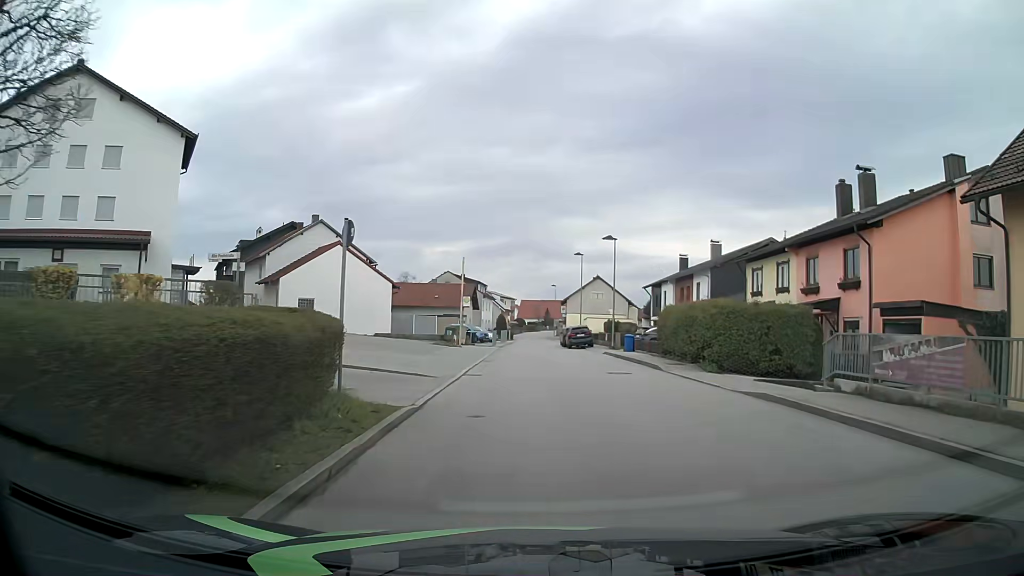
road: unclassified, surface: asphalt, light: Day
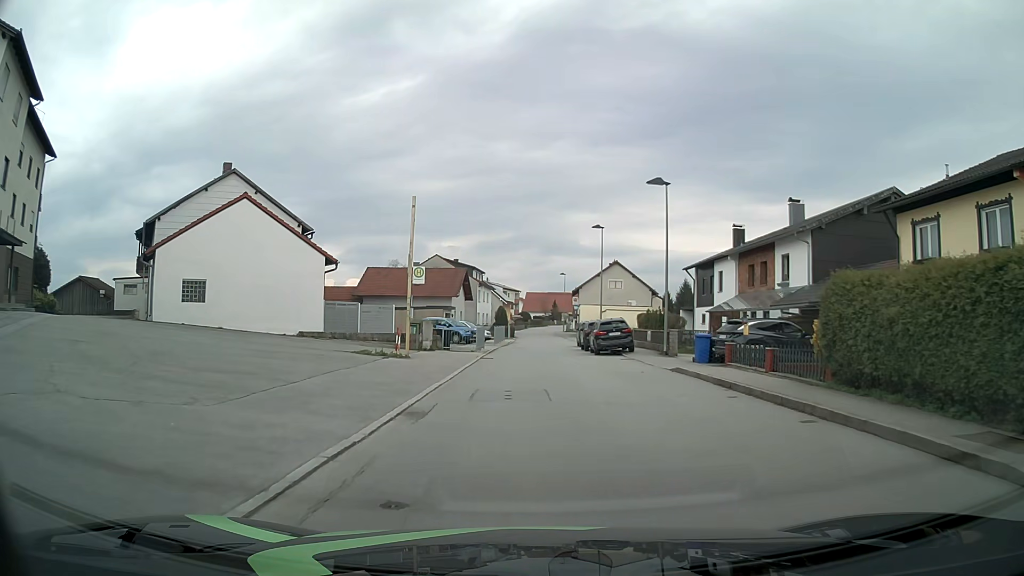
(+0.1, +17.4) m; 0°
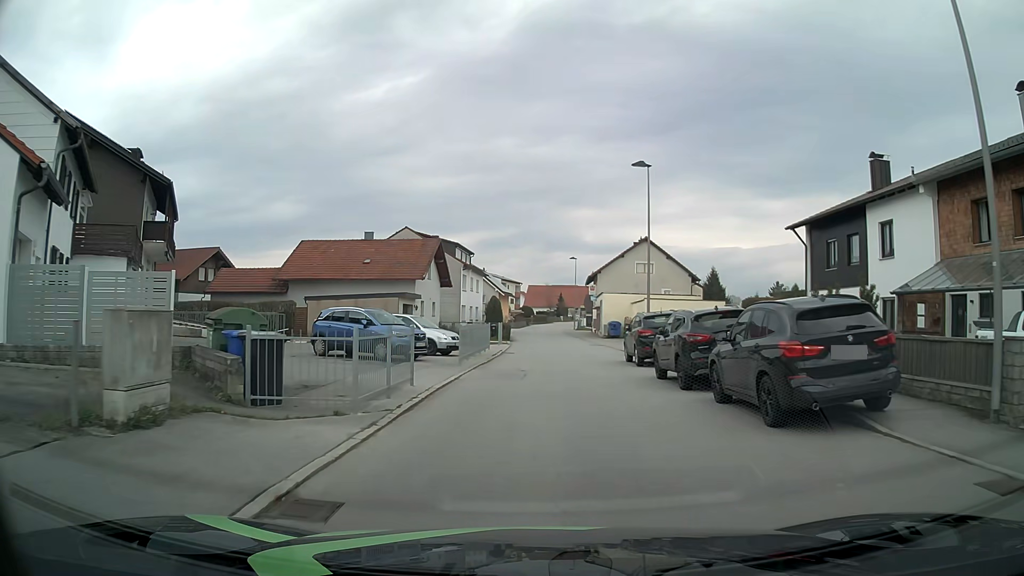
(-0.2, +22.4) m; 0°
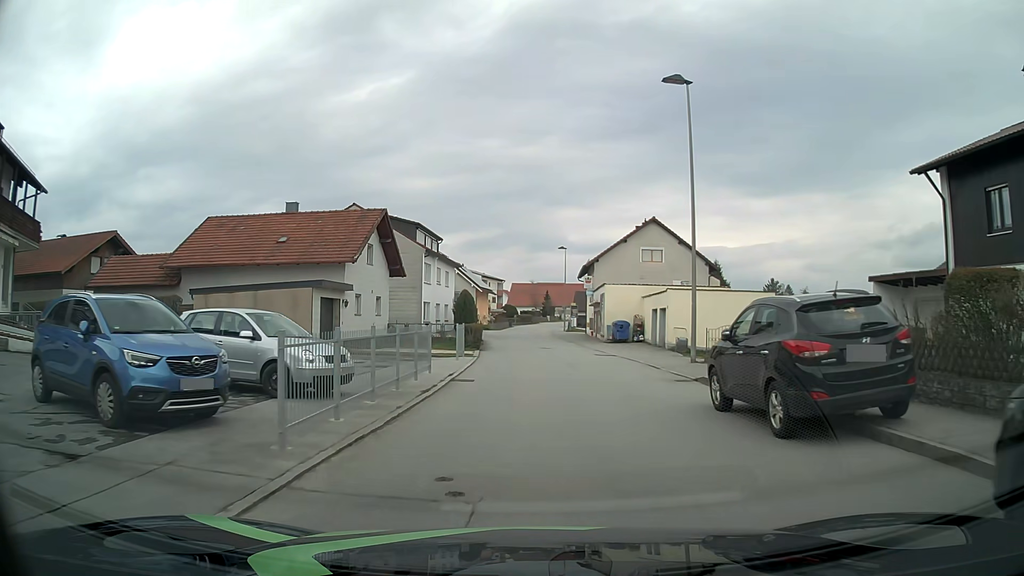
(+0.2, +13.5) m; +1°
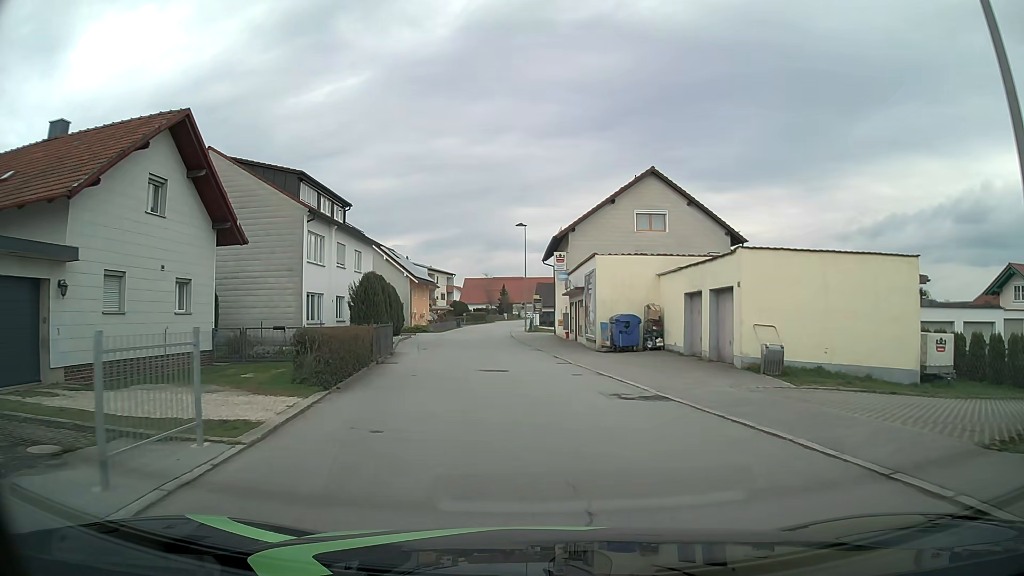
(+0.6, +18.0) m; +4°
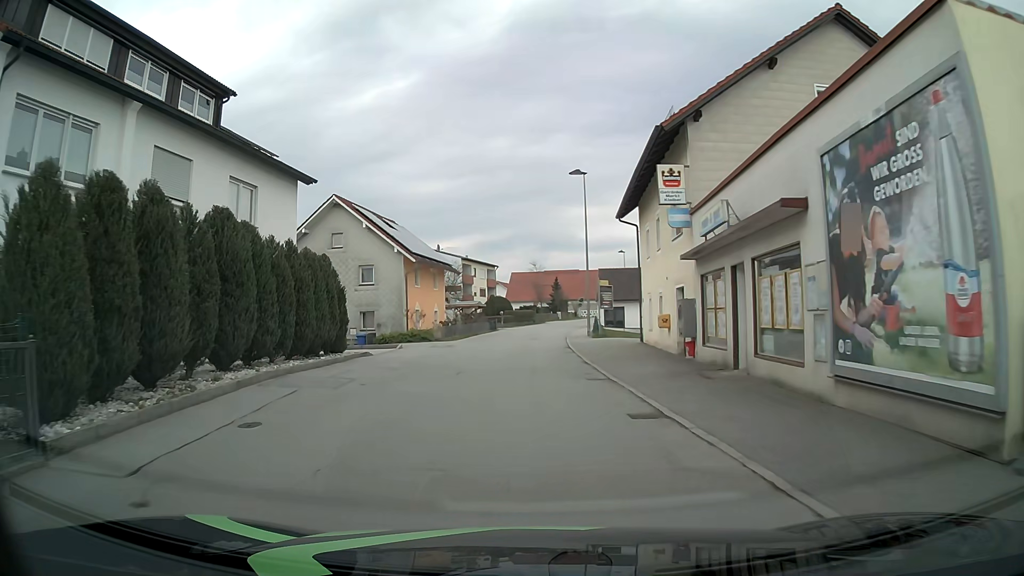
(-0.6, +22.4) m; -5°
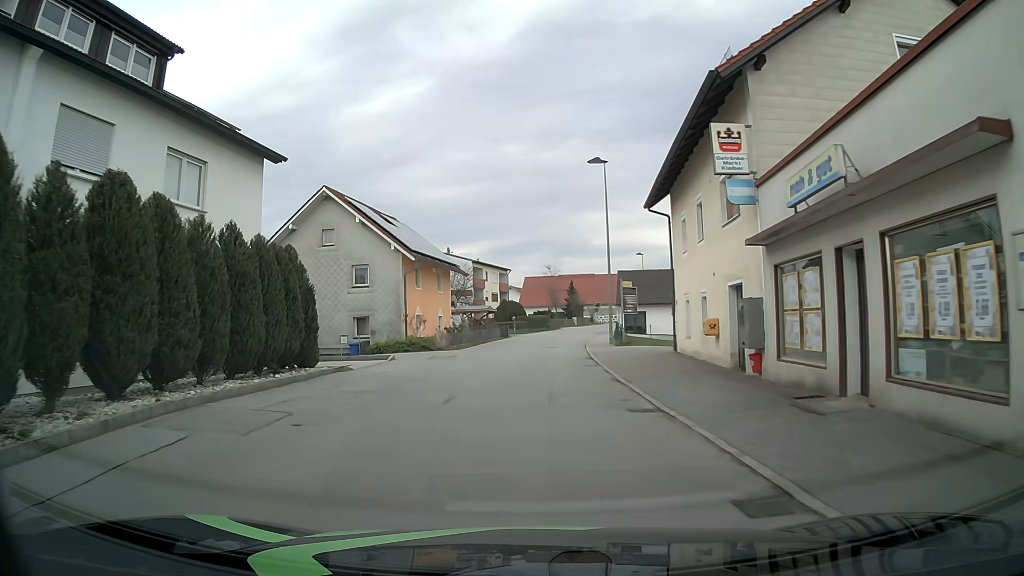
(-0.1, +4.5) m; -1°
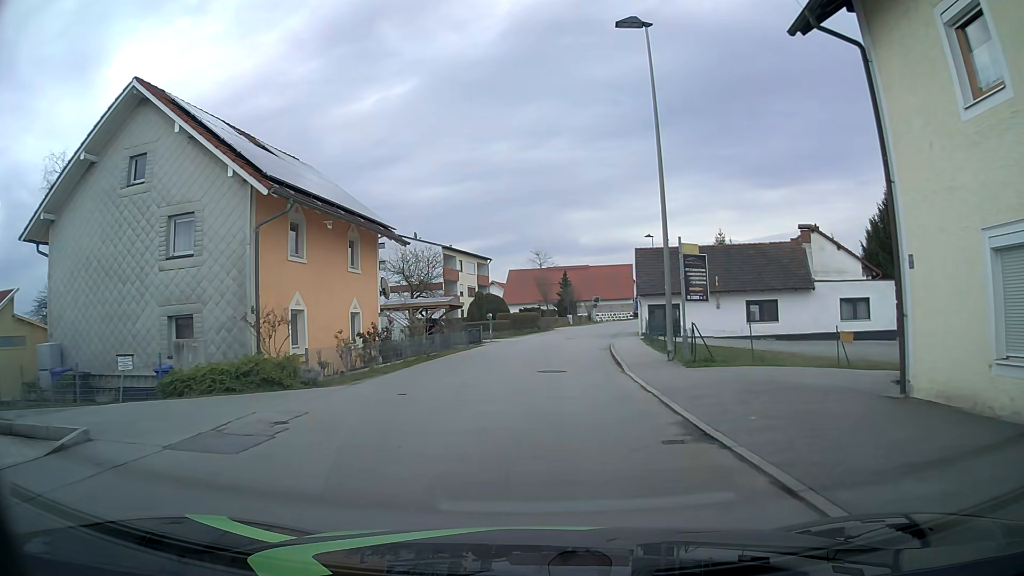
(+0.1, +17.8) m; +2°
